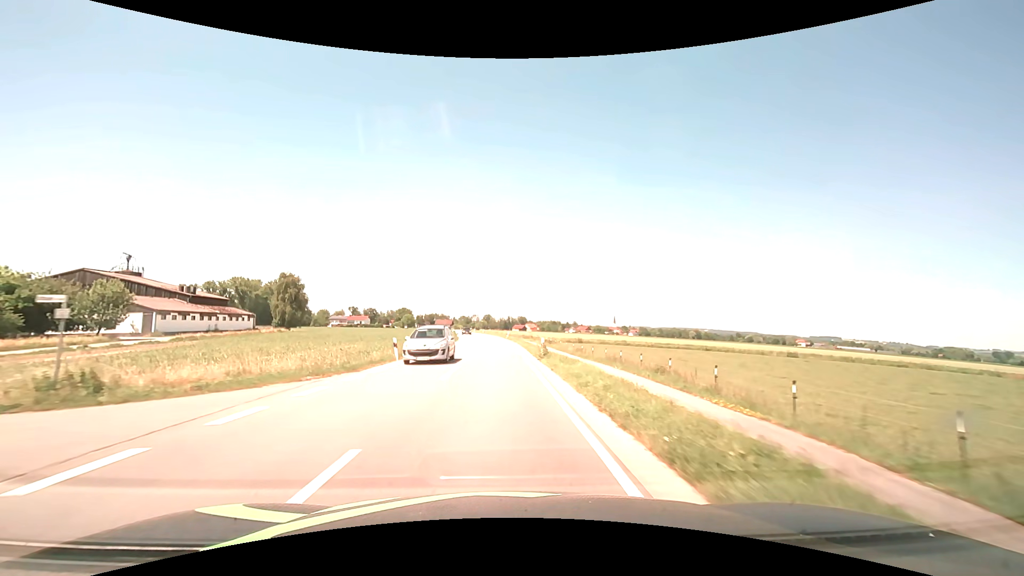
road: secondary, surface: asphalt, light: Day
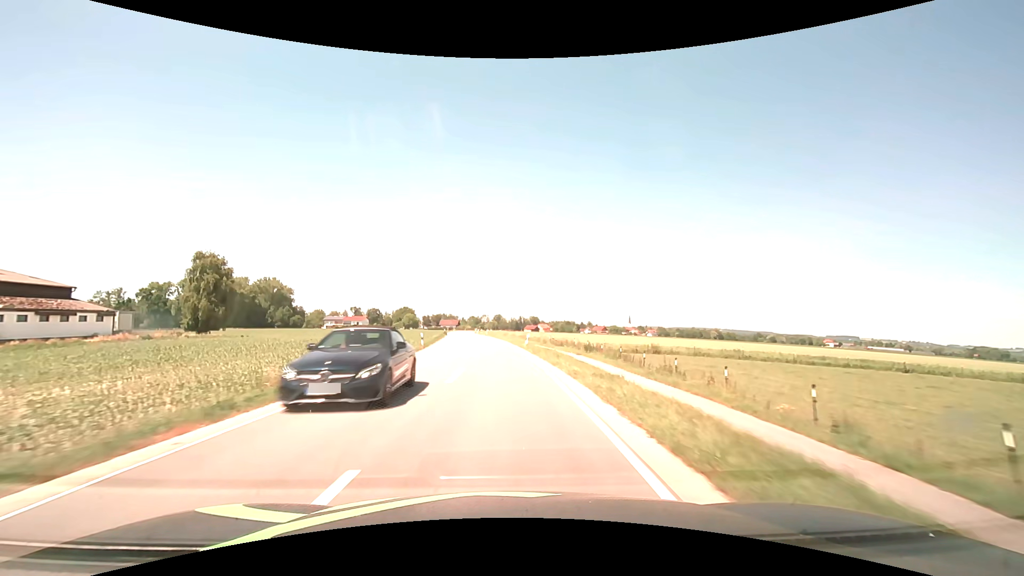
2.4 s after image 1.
(-0.4, +36.8) m; -1°
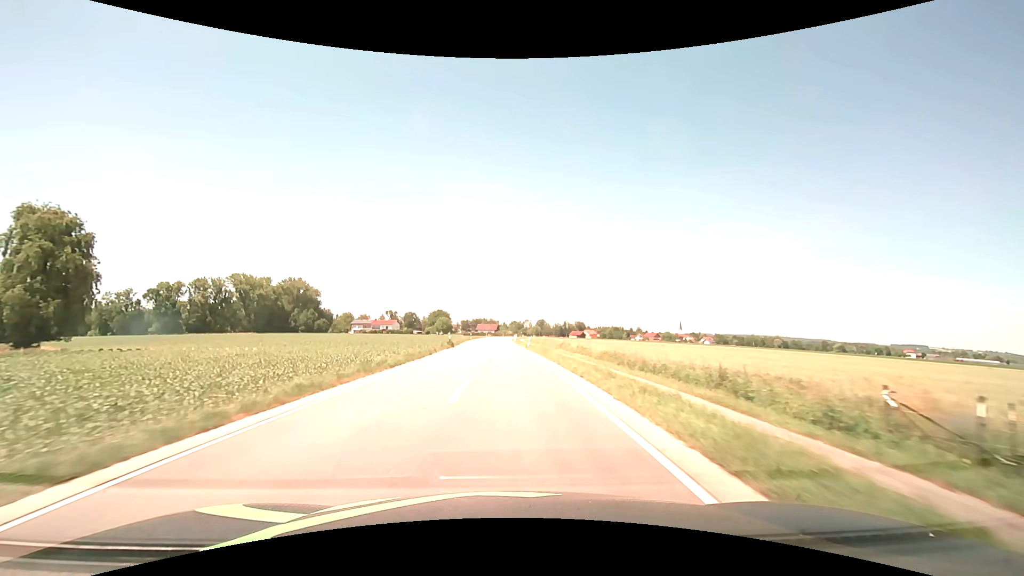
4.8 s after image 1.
(-1.3, +39.4) m; -5°
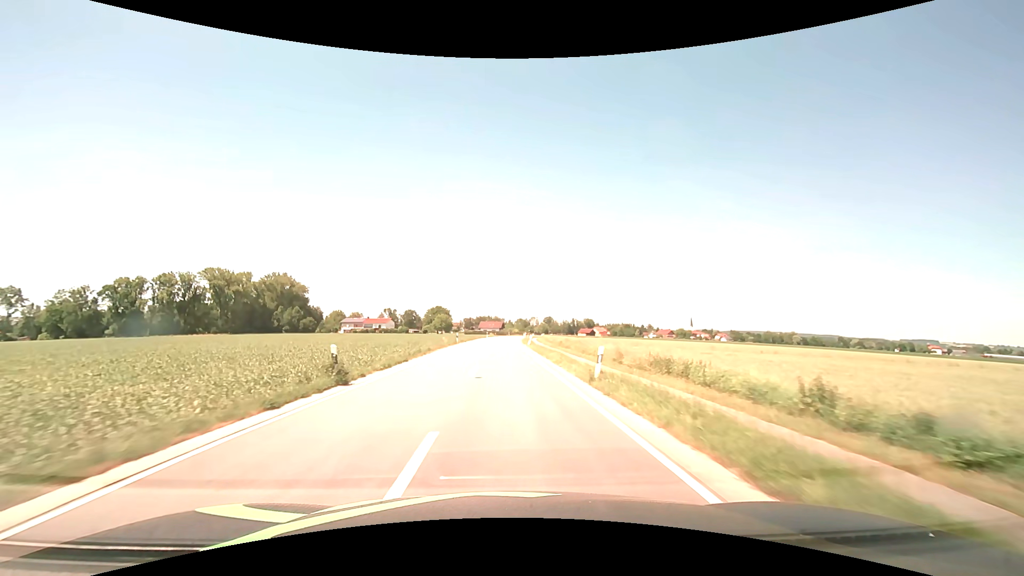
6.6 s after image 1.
(-0.3, +30.9) m; -1°
(0, +10) (0, +20) (0, +30) (0, +40) (0, +50) (0, +60) (0, +70) (0, +80) (+1, +90) (+1, +100) m
